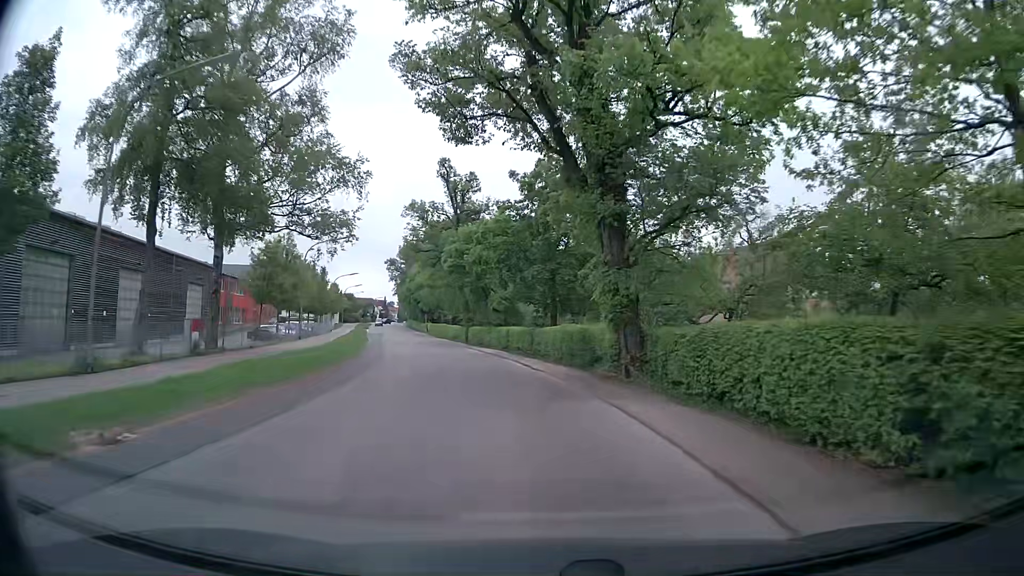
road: secondary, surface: asphalt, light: Day
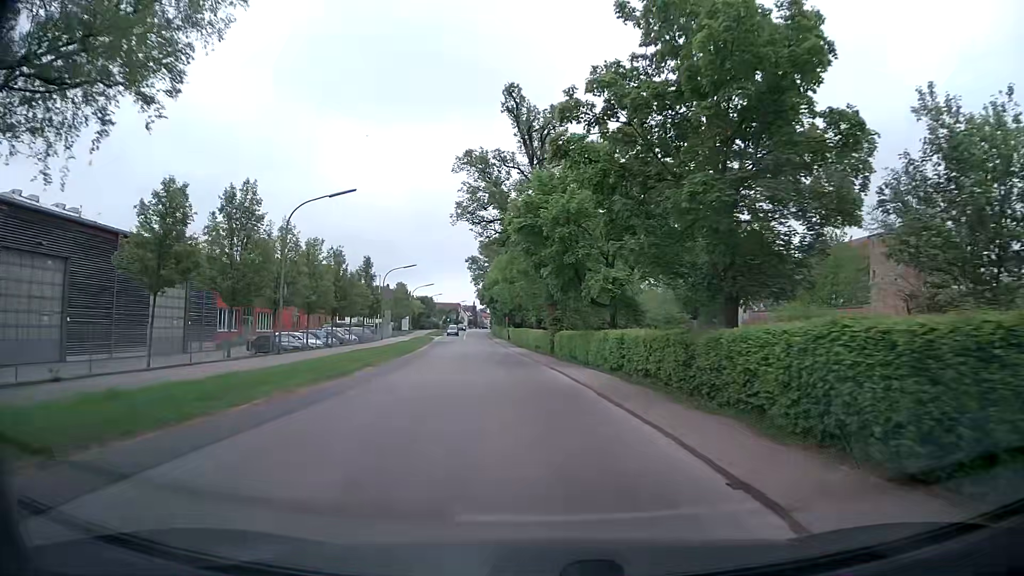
(-1.2, +18.9) m; -8°
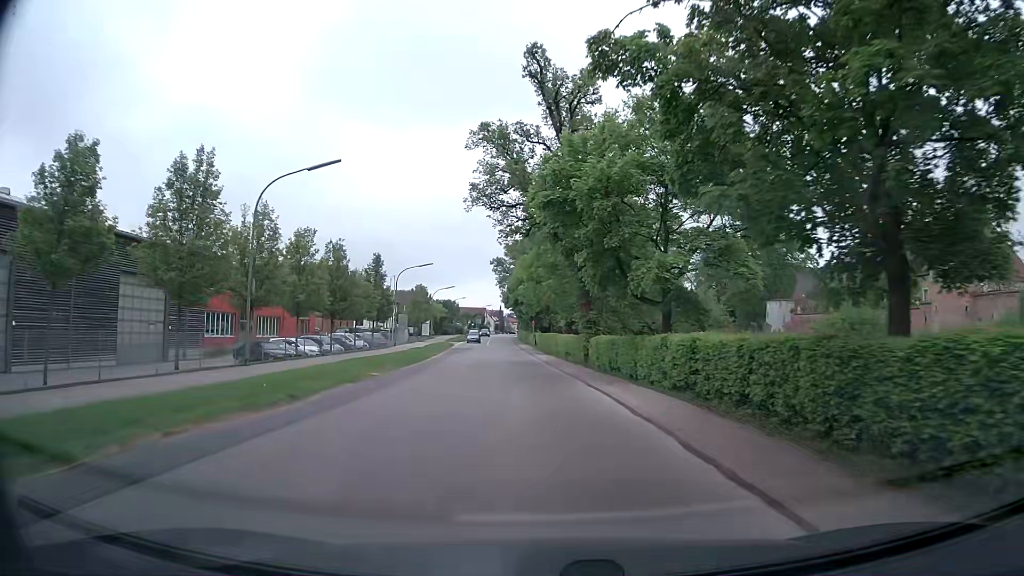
(-0.1, +6.4) m; -2°
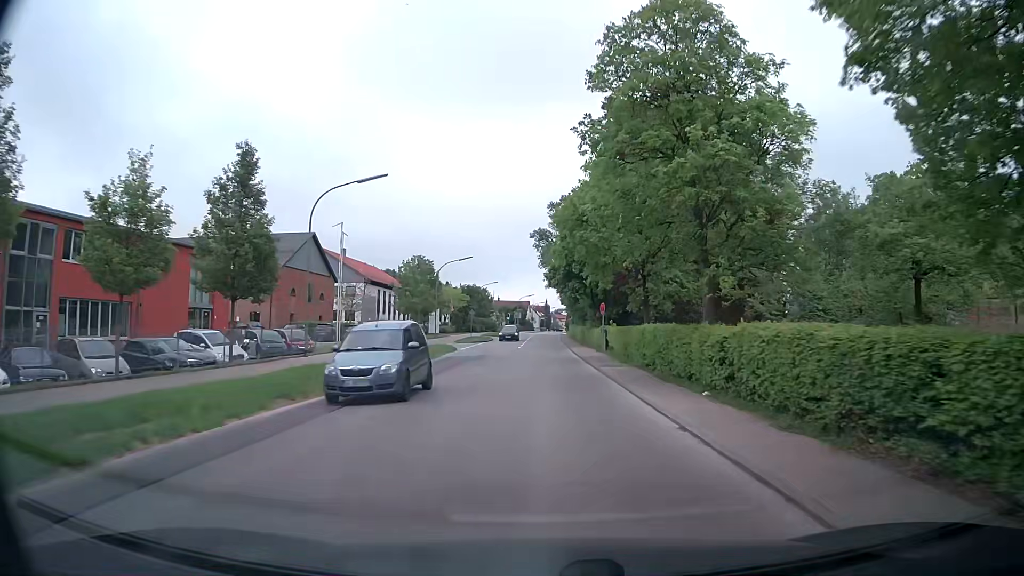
(-1.8, +33.6) m; -4°
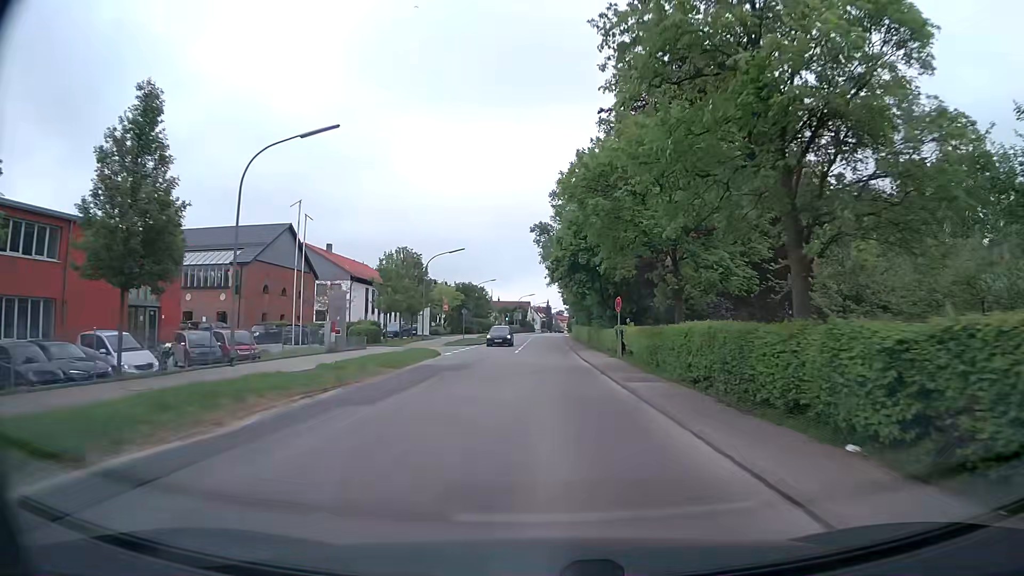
(0.0, +7.1) m; 0°
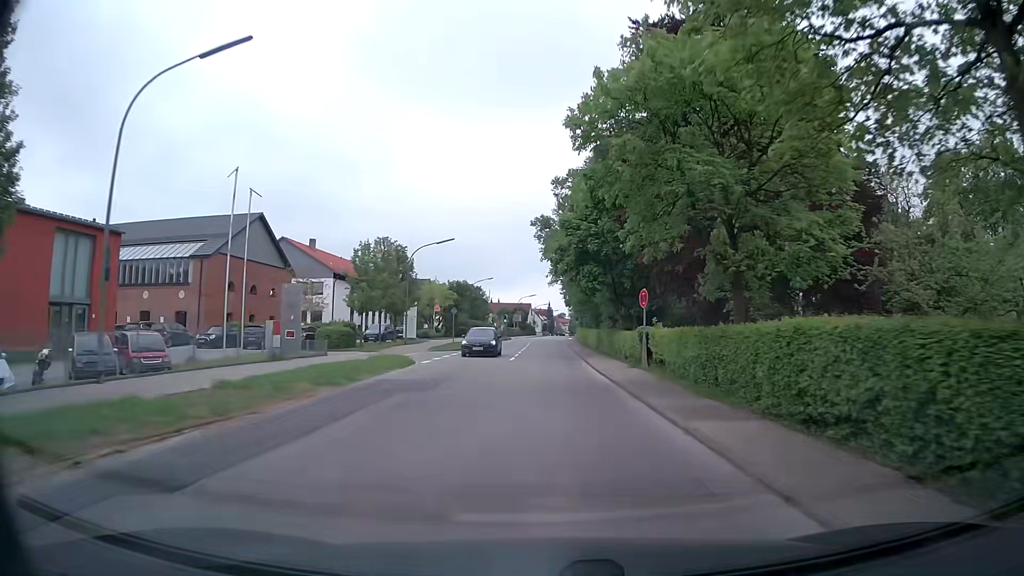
(0.0, +7.2) m; 0°
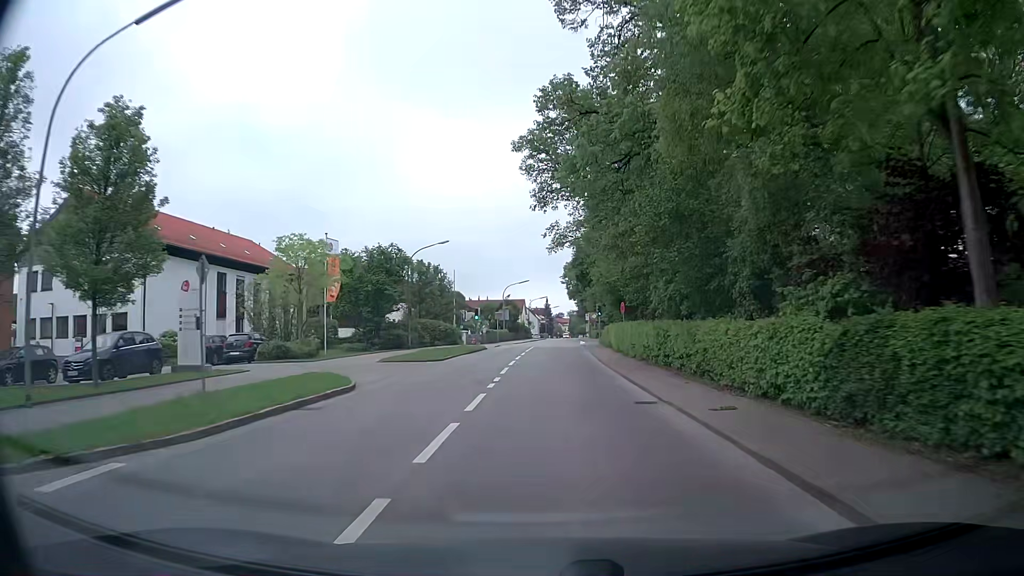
(-0.3, +37.1) m; 0°
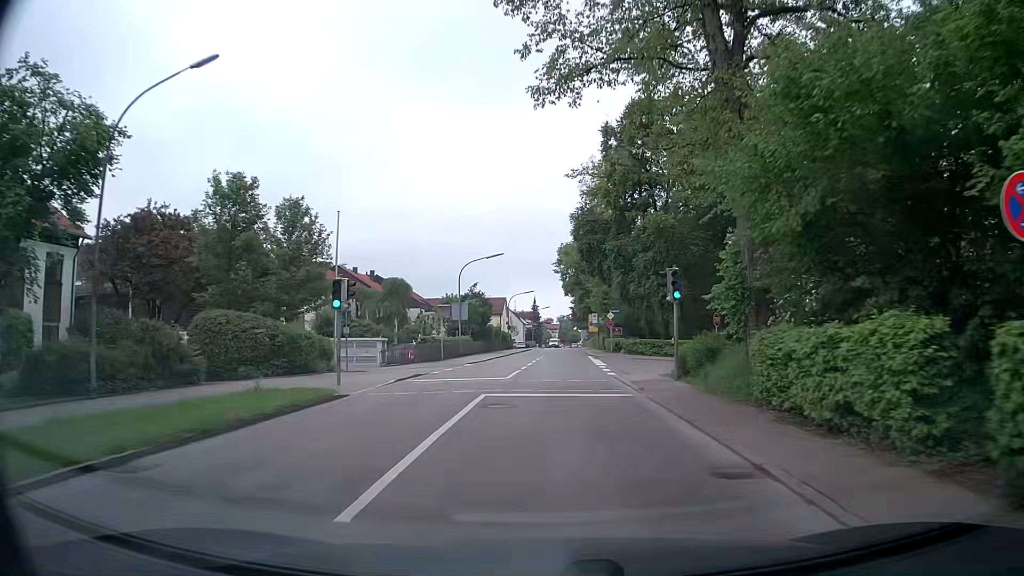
(+0.2, +33.4) m; +1°
(0, +10) (0, +20) (+1, +30) (+1, +40) (+2, +50) (+2, +60) (+2, +70) (+3, +80) (+3, +90) (+4, +100) m
